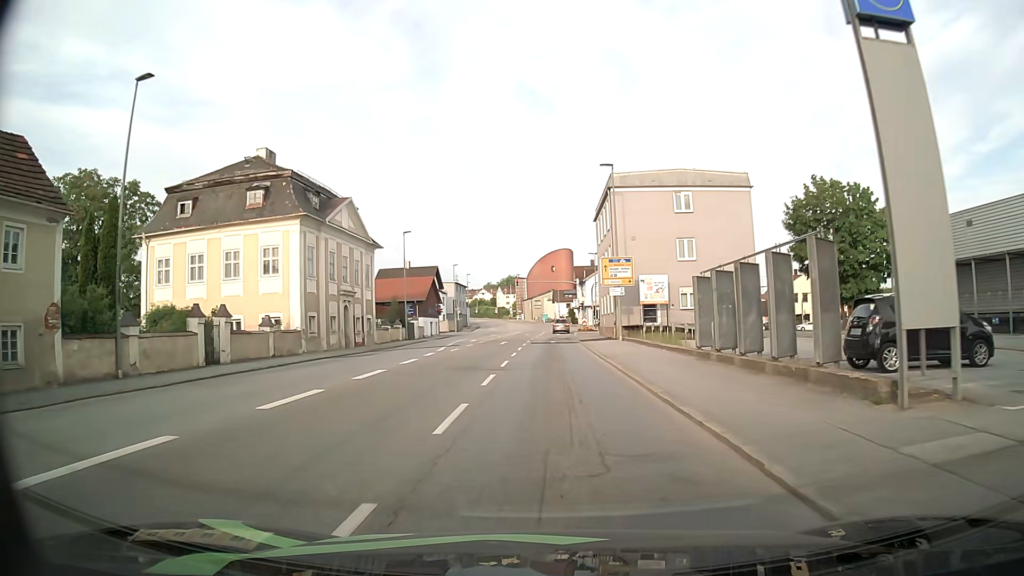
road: tertiary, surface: asphalt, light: Day
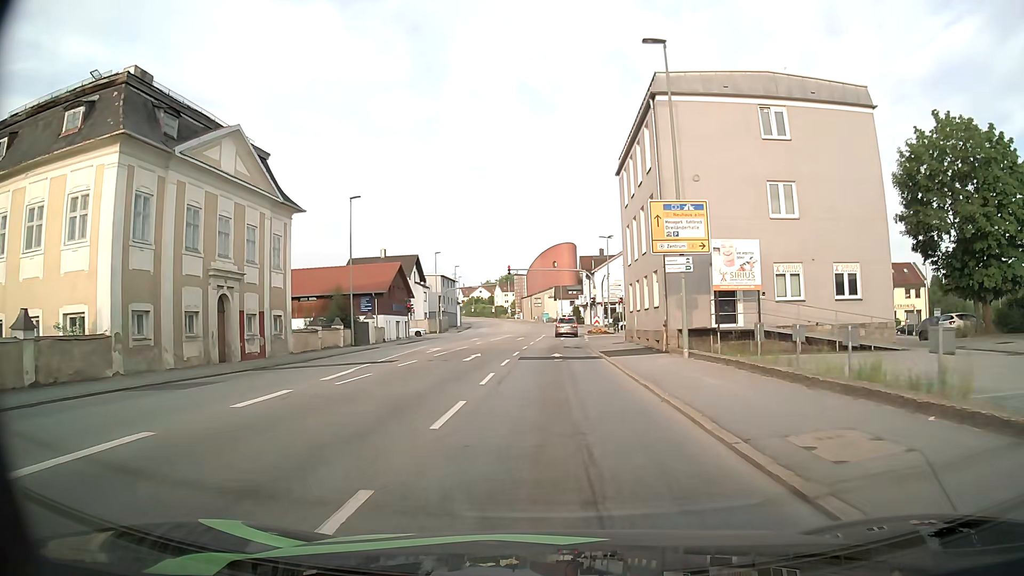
(+0.2, +17.8) m; +1°
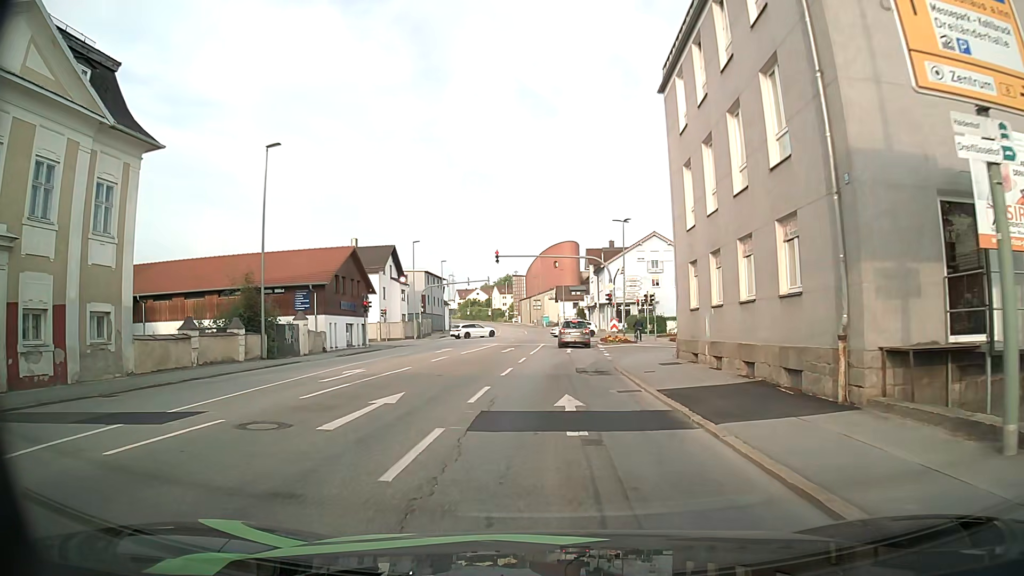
(0.0, +14.8) m; 0°
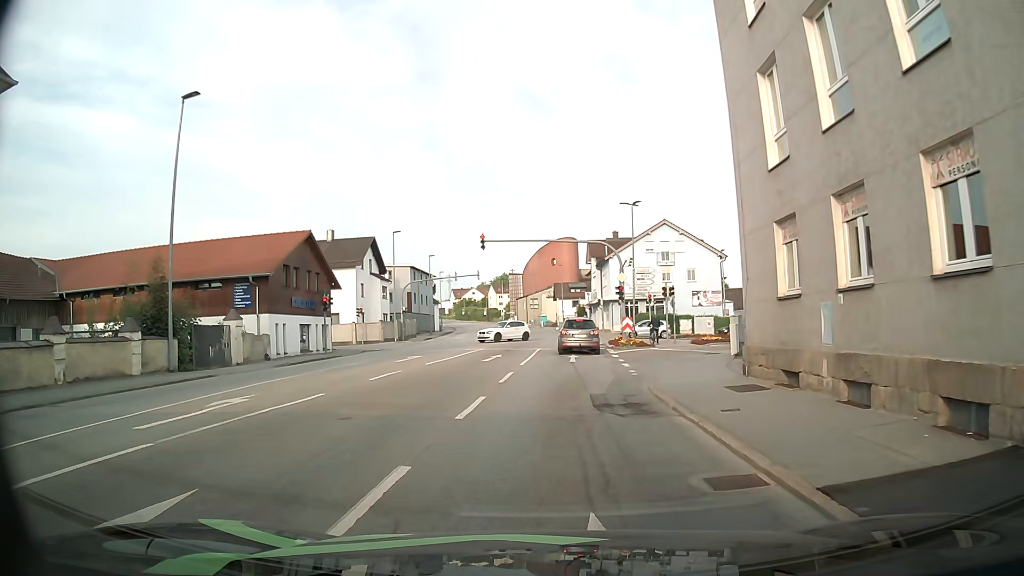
(0.0, +8.2) m; +2°
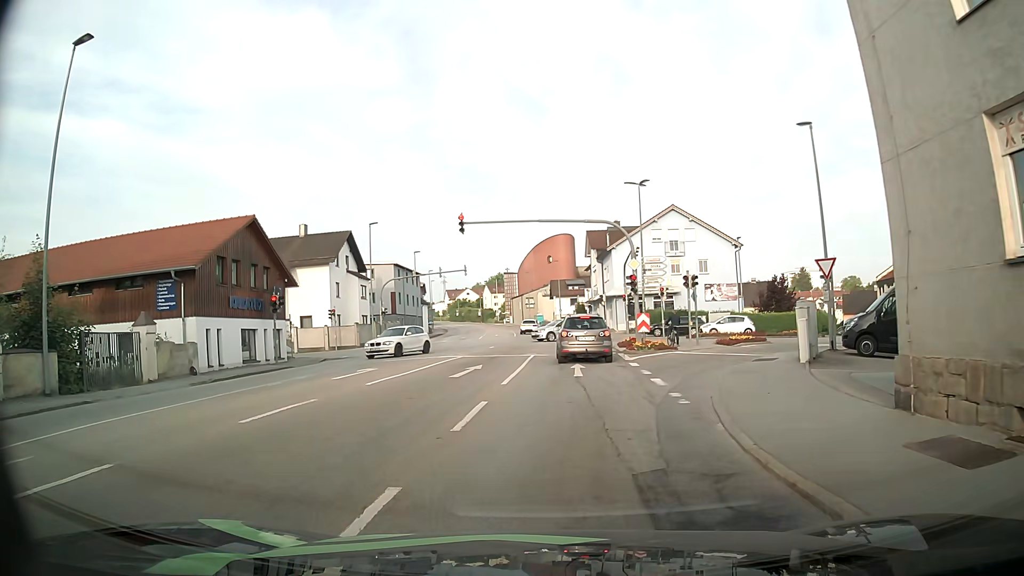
(-0.1, +6.9) m; -1°
